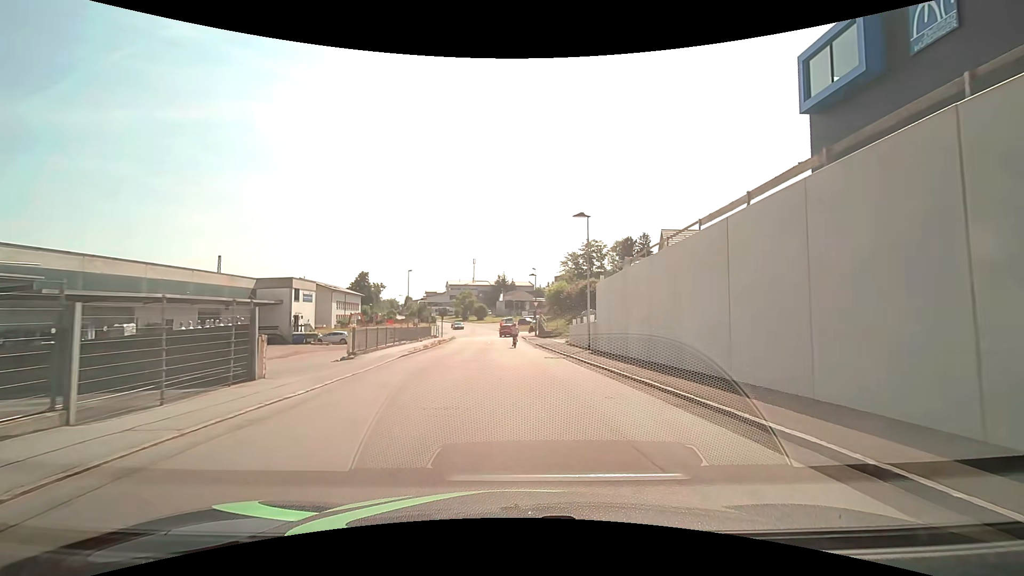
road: residential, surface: asphalt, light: Day
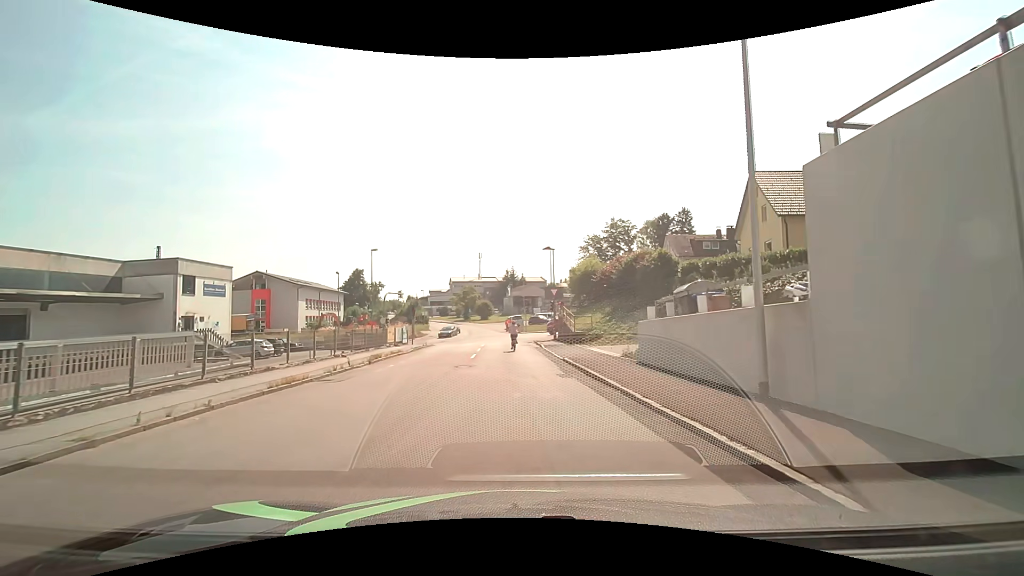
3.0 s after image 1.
(+0.5, +20.9) m; -1°
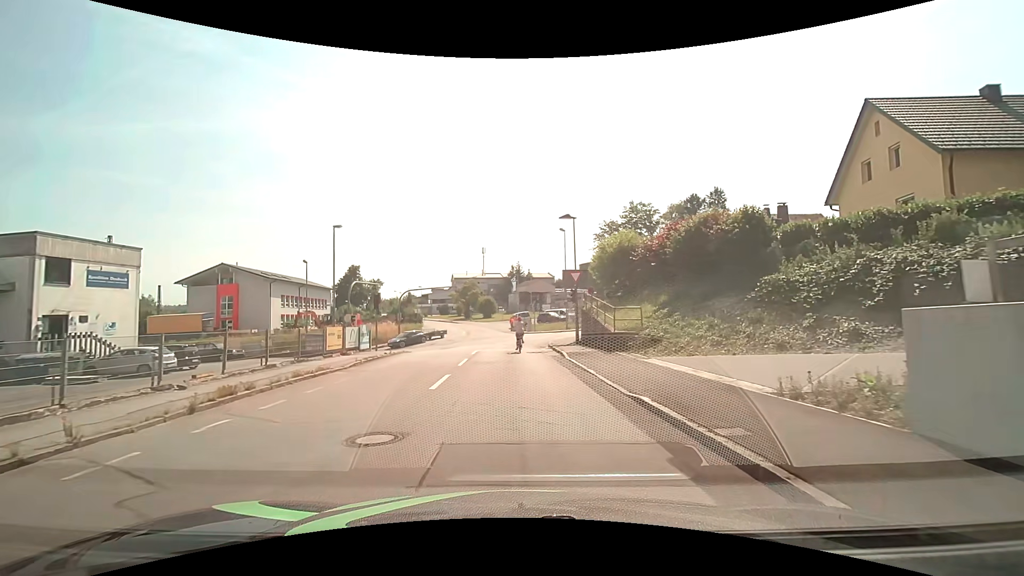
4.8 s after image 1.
(0.0, +11.8) m; 0°
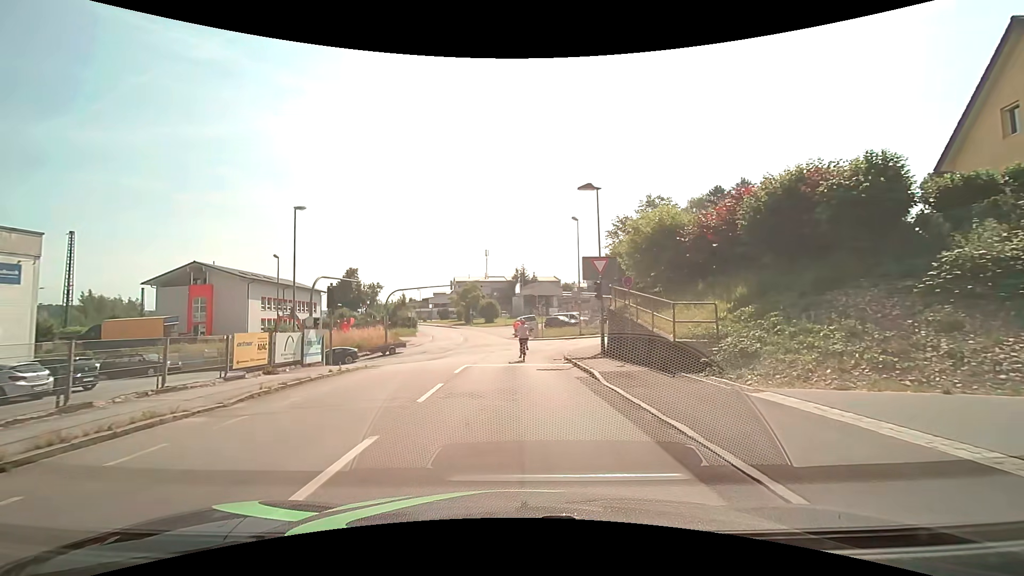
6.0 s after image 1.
(-0.1, +7.5) m; -1°
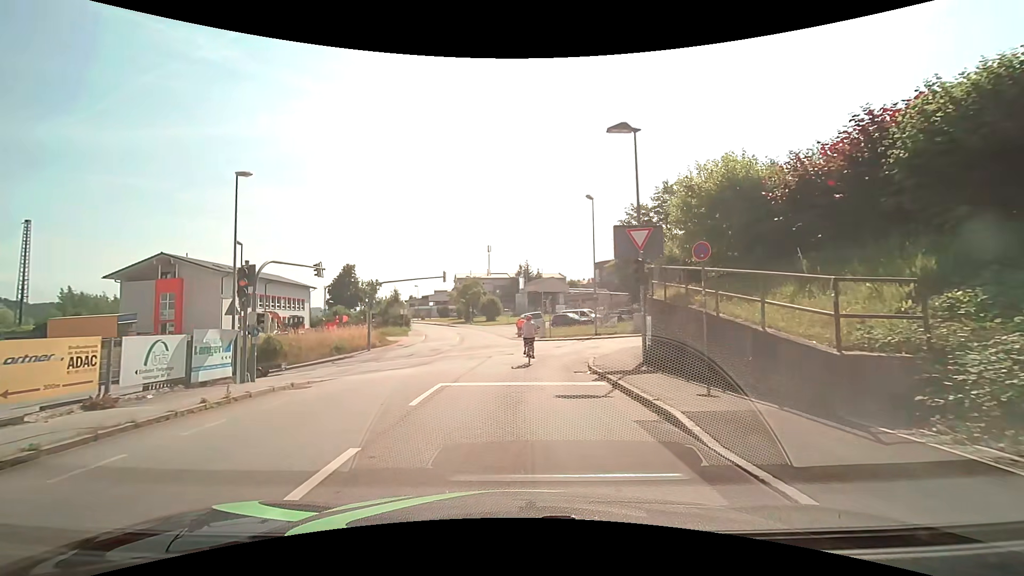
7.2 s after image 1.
(0.0, +6.7) m; 0°
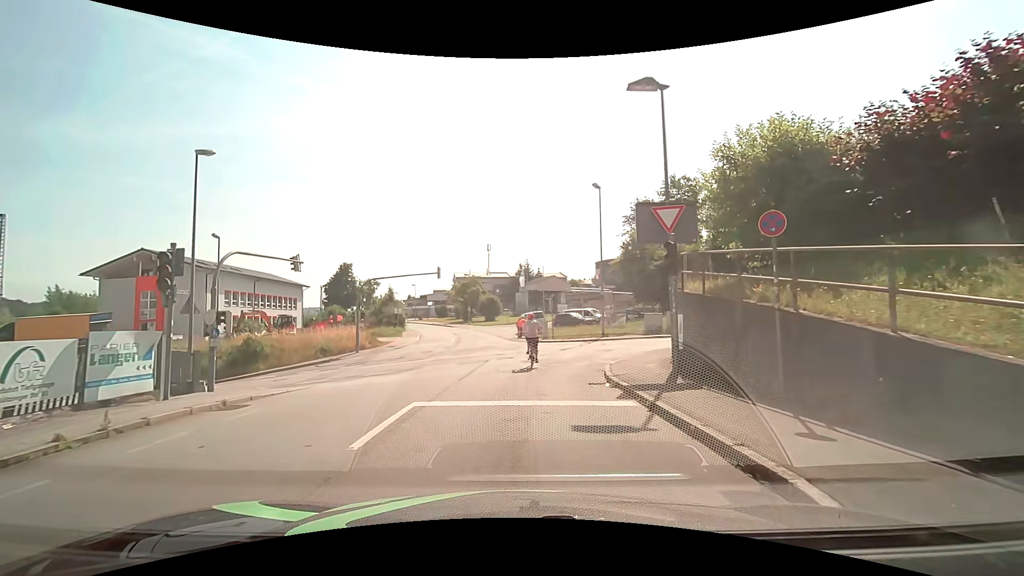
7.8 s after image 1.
(0.0, +3.0) m; -1°
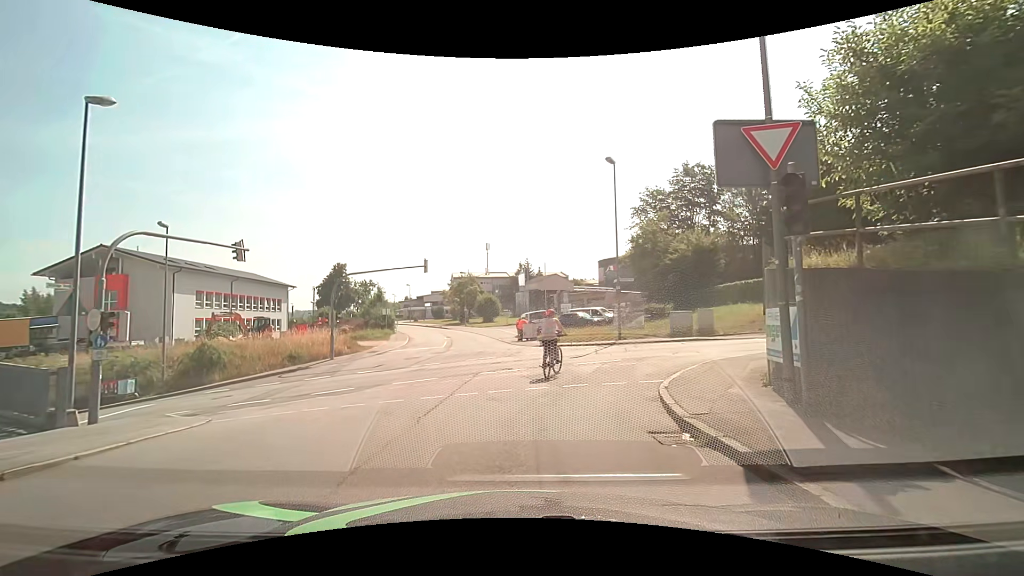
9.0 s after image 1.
(0.0, +5.3) m; 0°
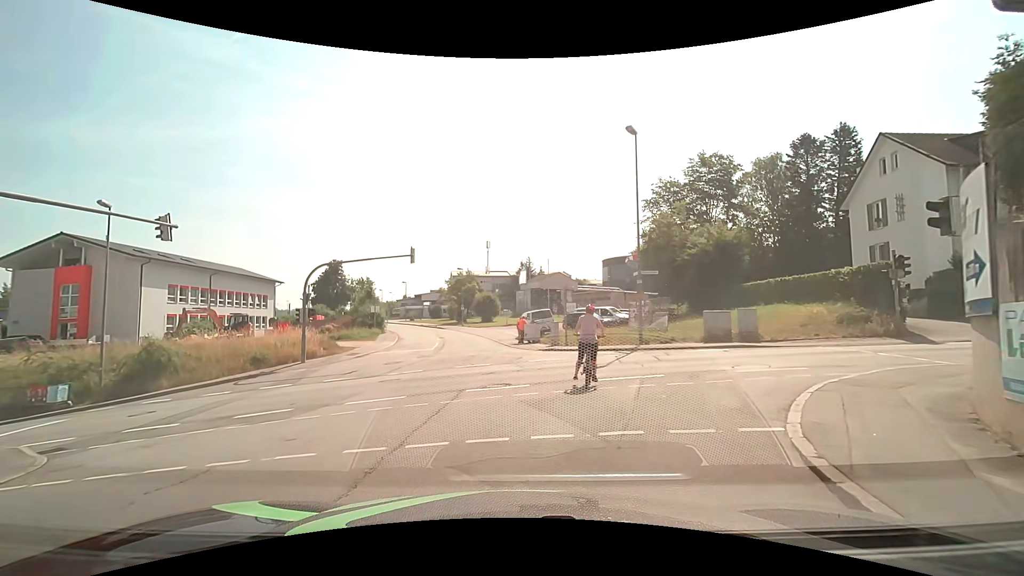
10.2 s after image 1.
(0.0, +4.5) m; -1°
